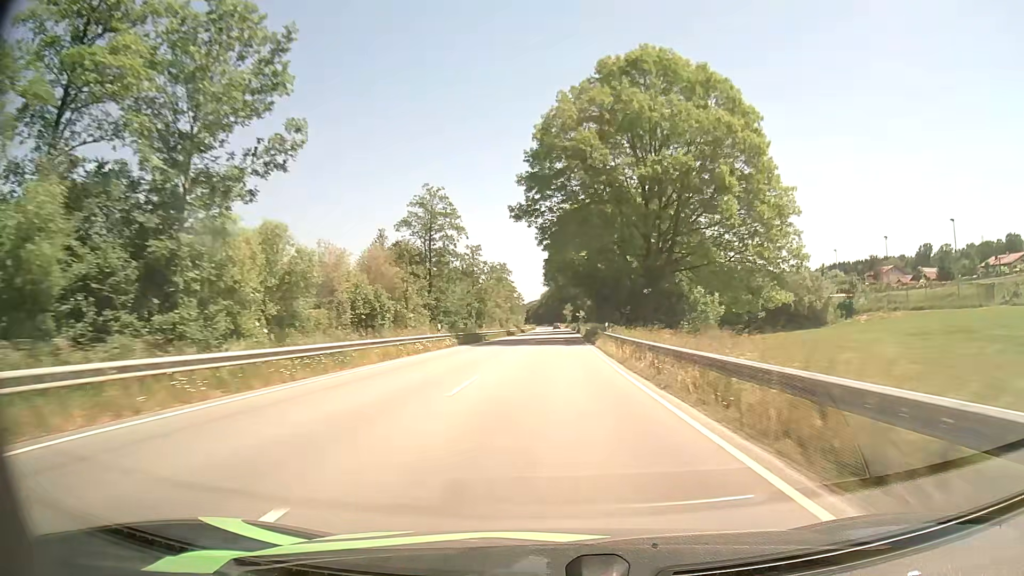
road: primary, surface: asphalt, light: Day
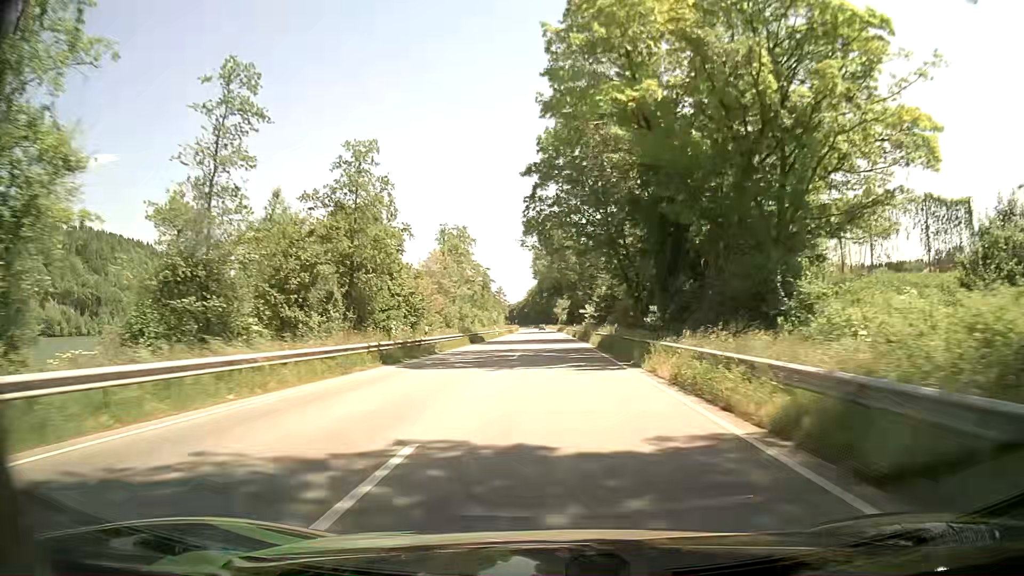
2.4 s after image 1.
(+0.5, +56.6) m; +1°
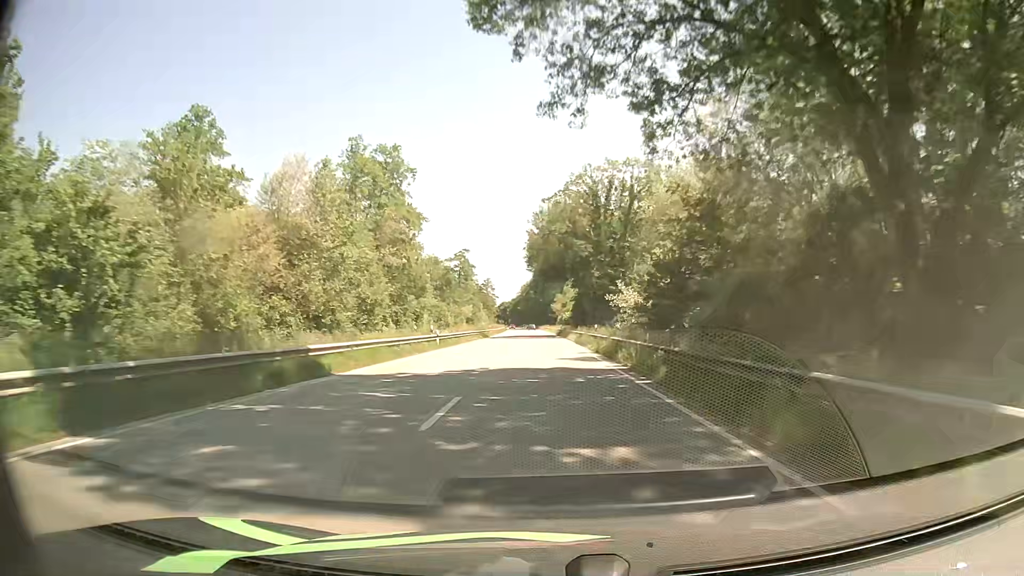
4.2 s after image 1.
(+0.1, +42.7) m; 0°
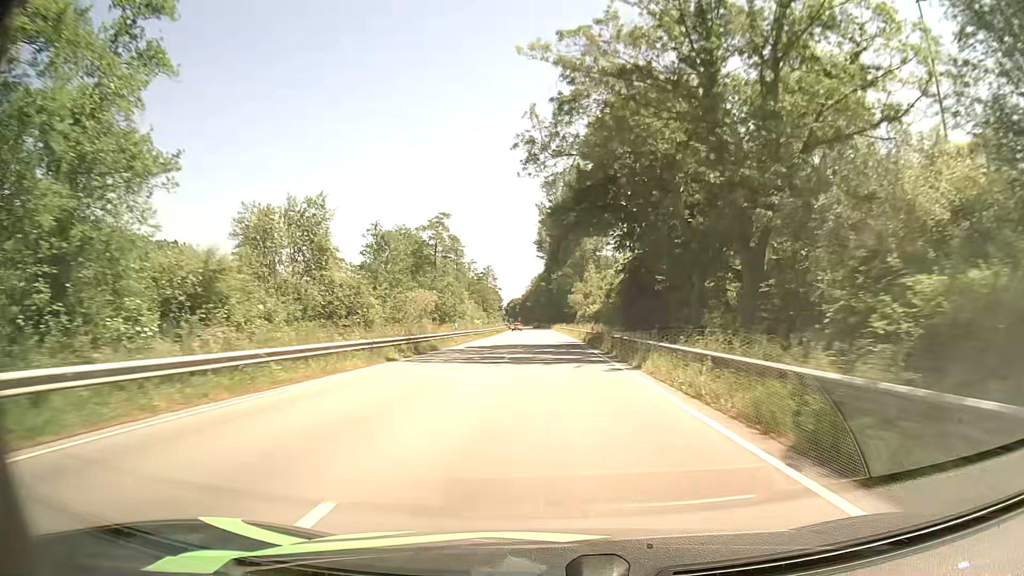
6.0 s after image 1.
(-0.4, +43.4) m; -1°
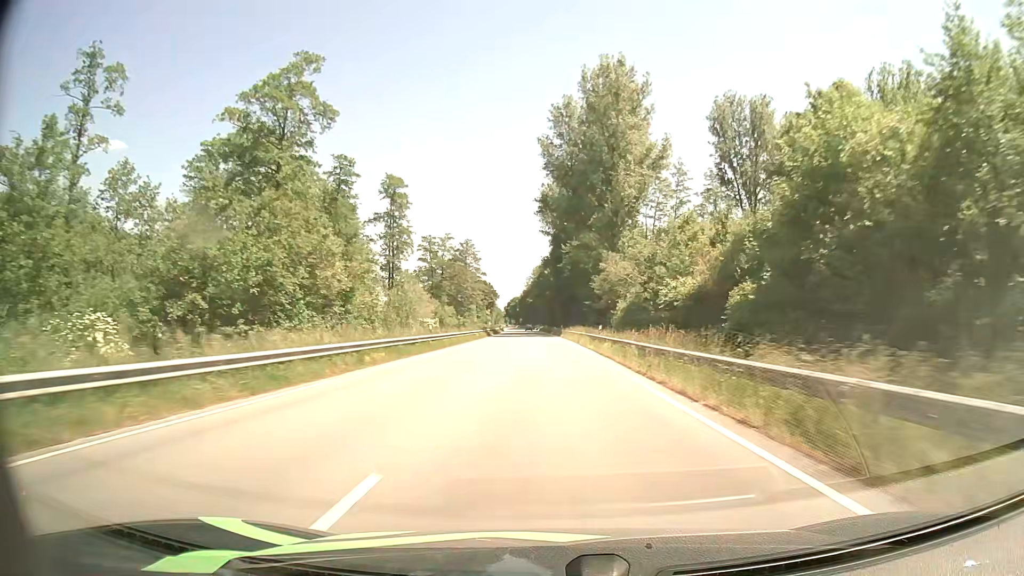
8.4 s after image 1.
(-0.7, +58.8) m; -1°
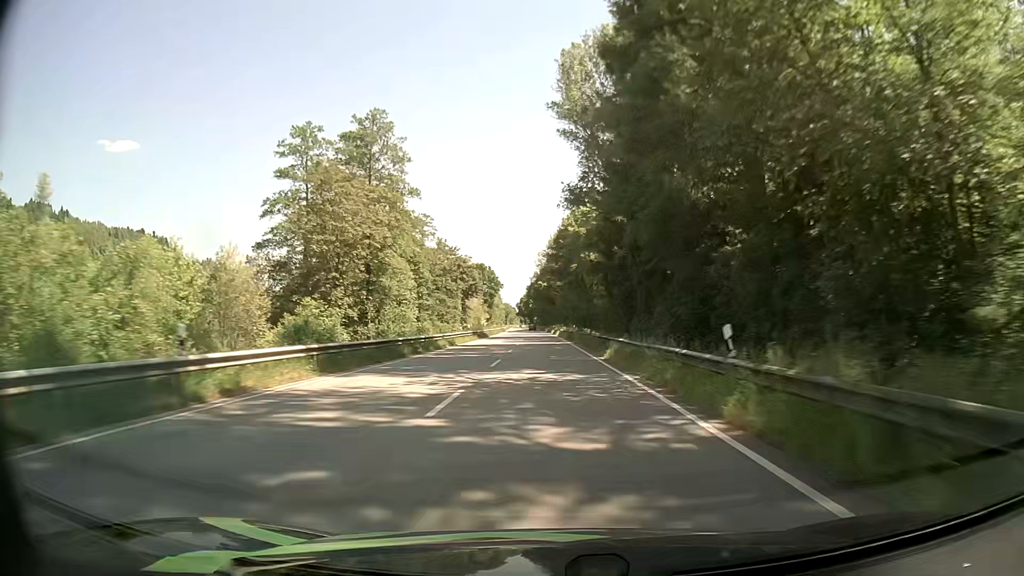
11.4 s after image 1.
(-1.1, +75.7) m; -2°
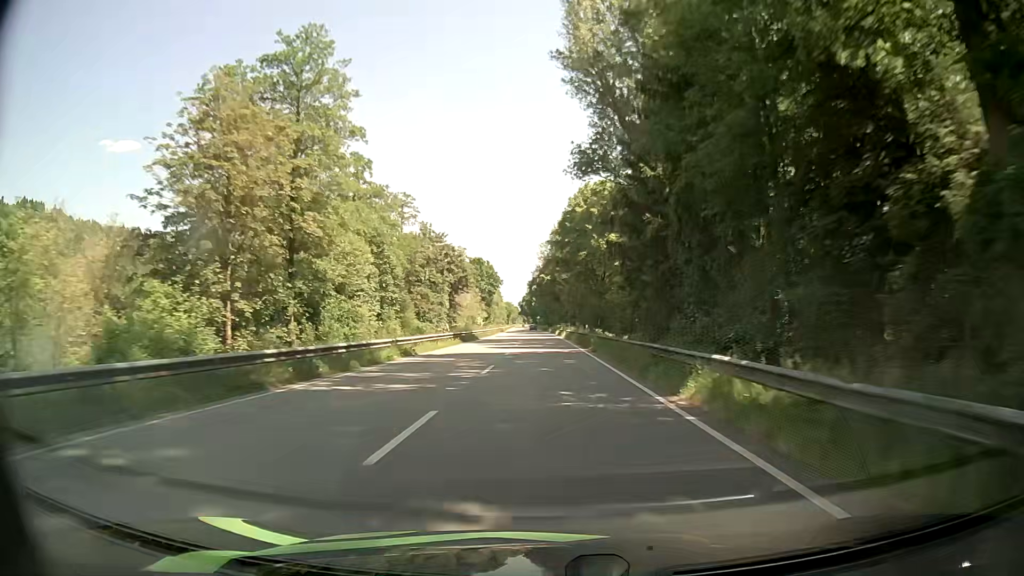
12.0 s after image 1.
(0.0, +15.3) m; 0°
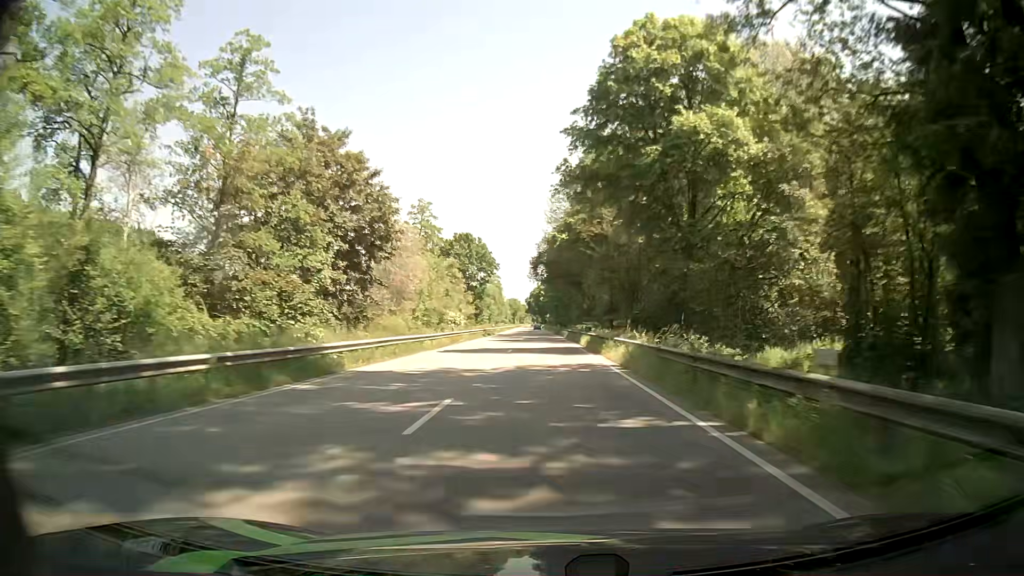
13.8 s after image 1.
(-0.2, +46.1) m; -1°
(0, +10) (0, +20) (0, +30) (0, +40) (-1, +50) (-1, +60) (-1, +70) (-1, +80) (-1, +90) (-2, +100) m
